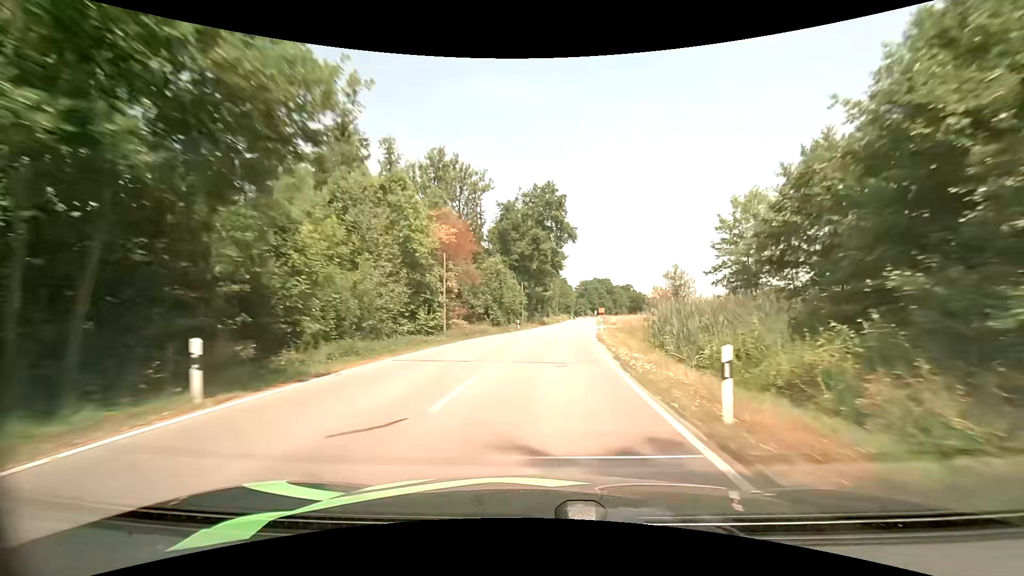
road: secondary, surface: asphalt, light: Day
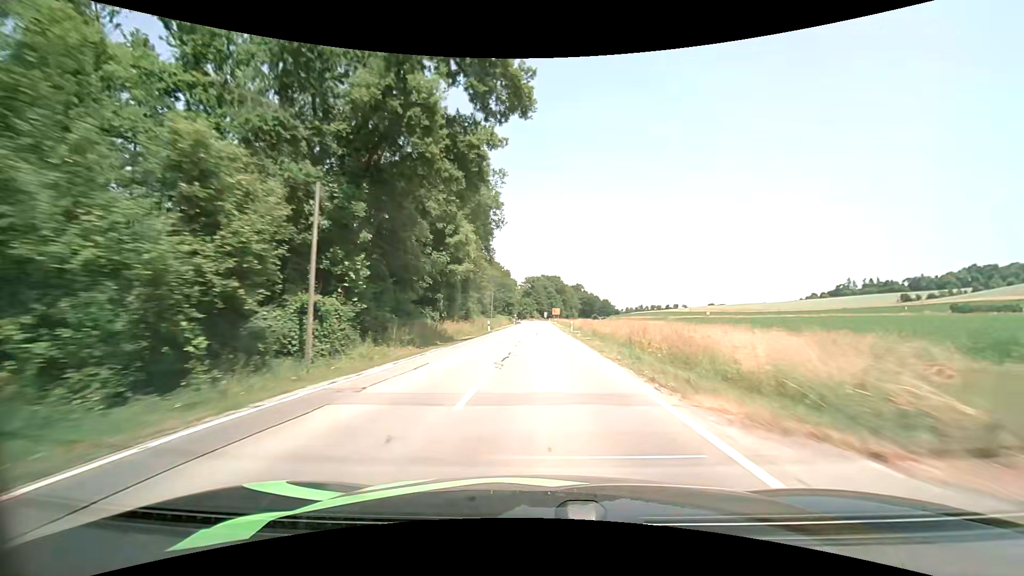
(+3.5, +49.6) m; +7°
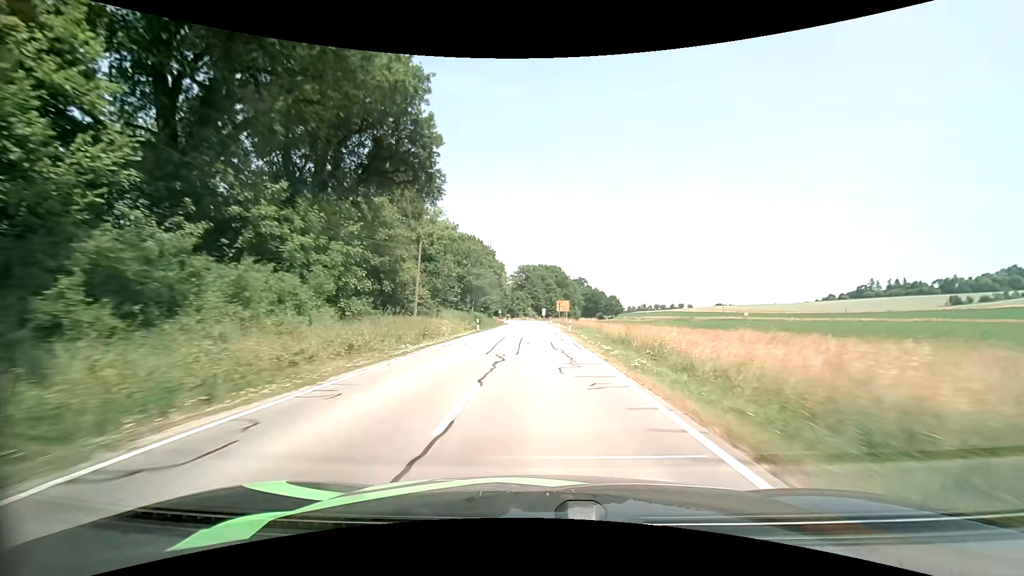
(+0.2, +49.0) m; 0°
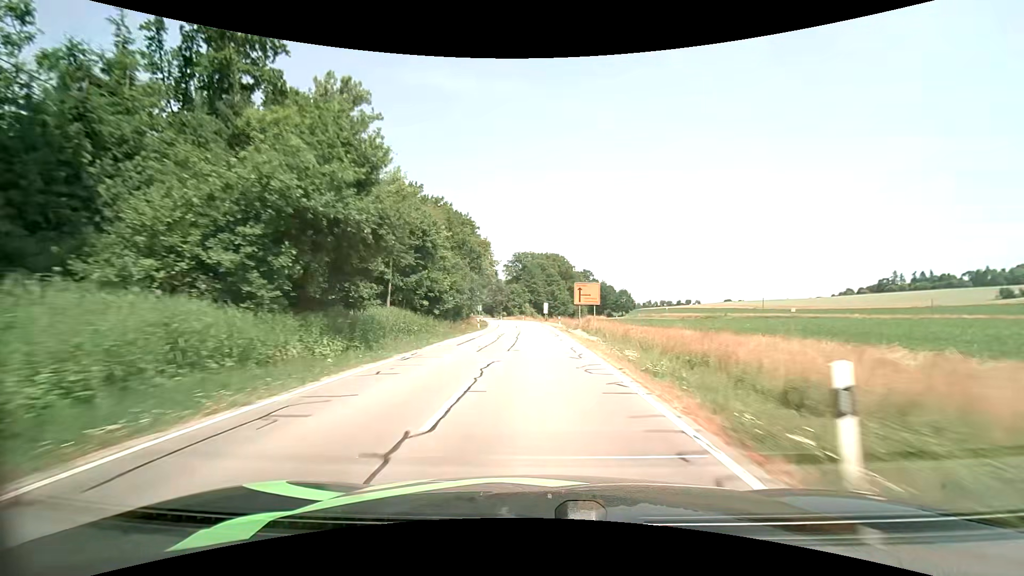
(+0.2, +36.0) m; 0°
(0, +10) (0, +20) (0, +30) (0, +40) (-1, +50) (-1, +60) (-2, +70) (-3, +80) (-4, +90) (-6, +100) m
